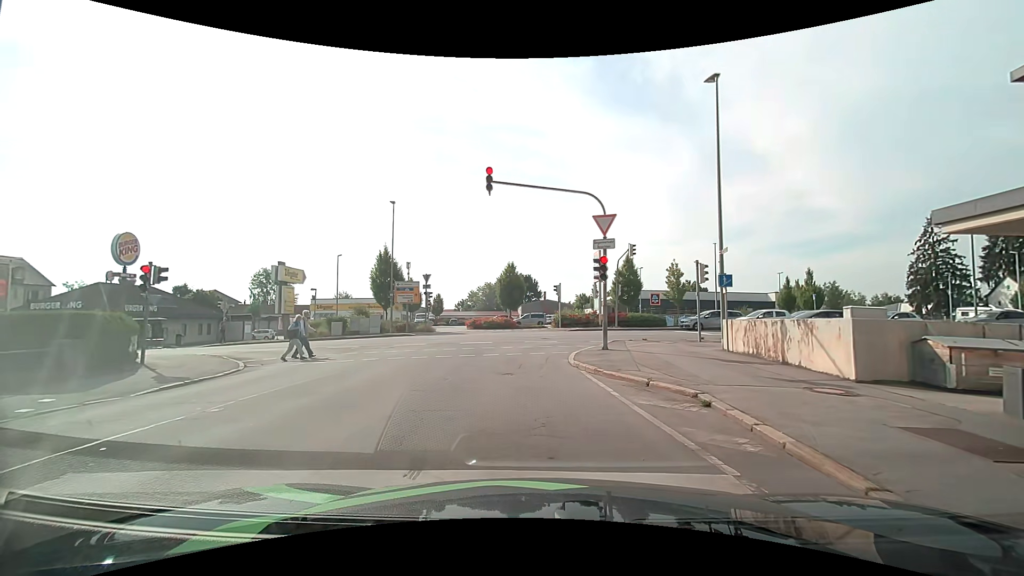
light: Day
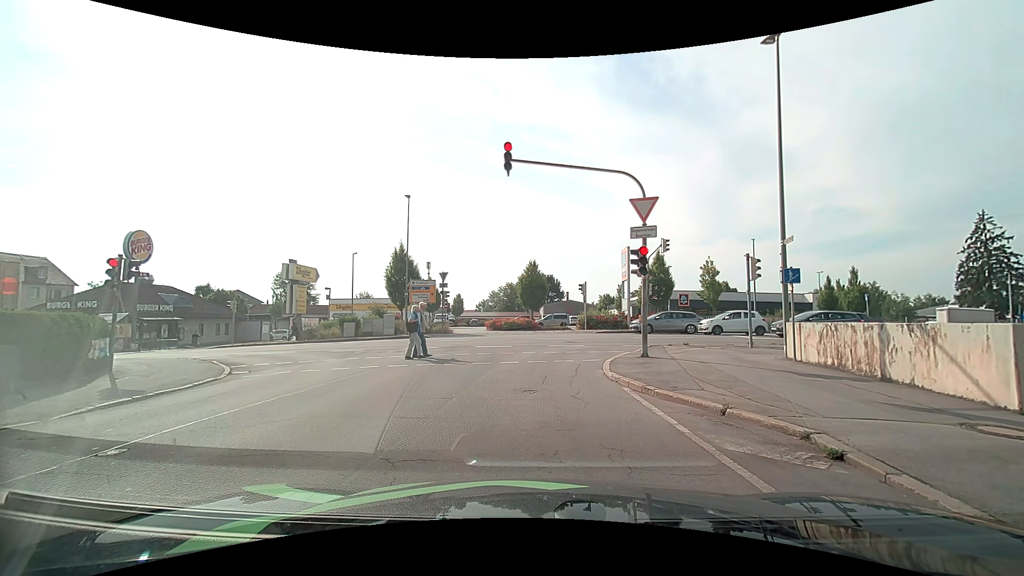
(0.0, +2.3) m; -1°
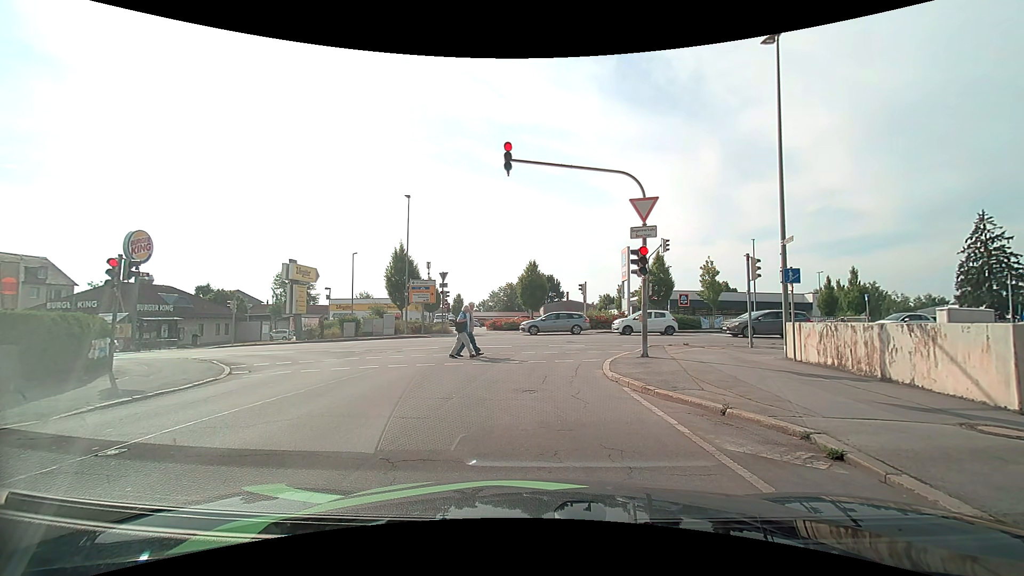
(0.0, 0.0) m; 0°
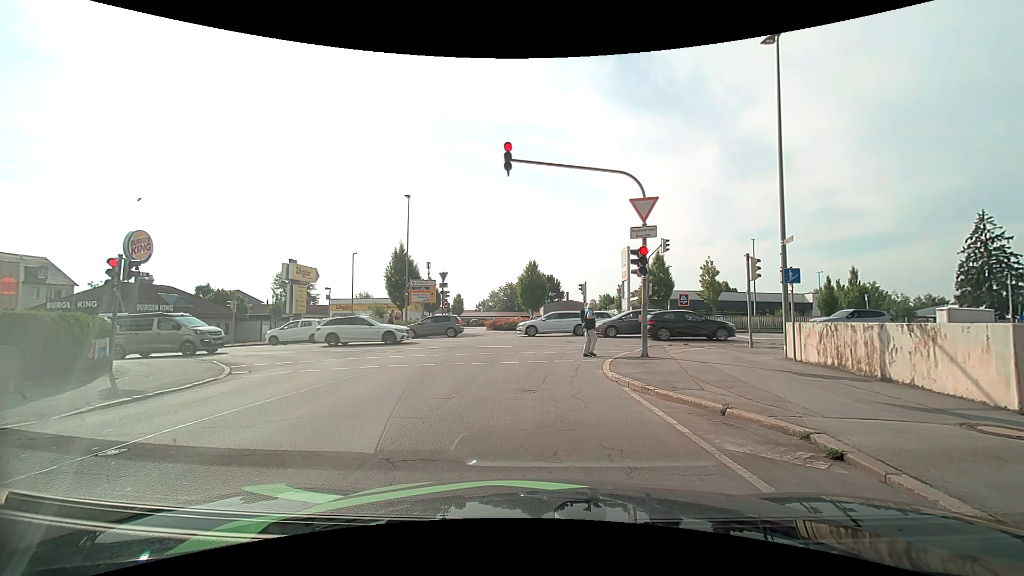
(0.0, 0.0) m; 0°
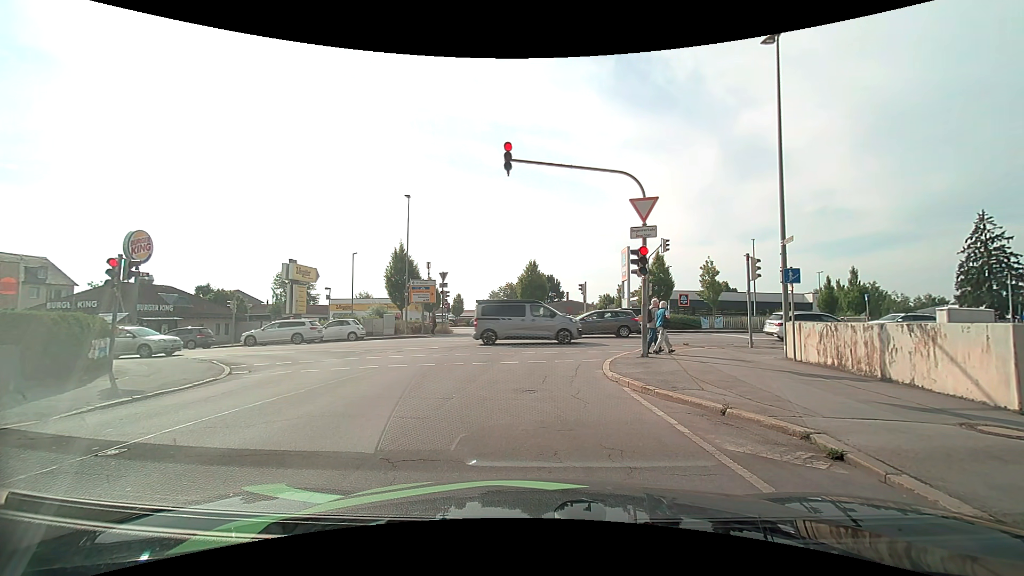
(0.0, 0.0) m; 0°
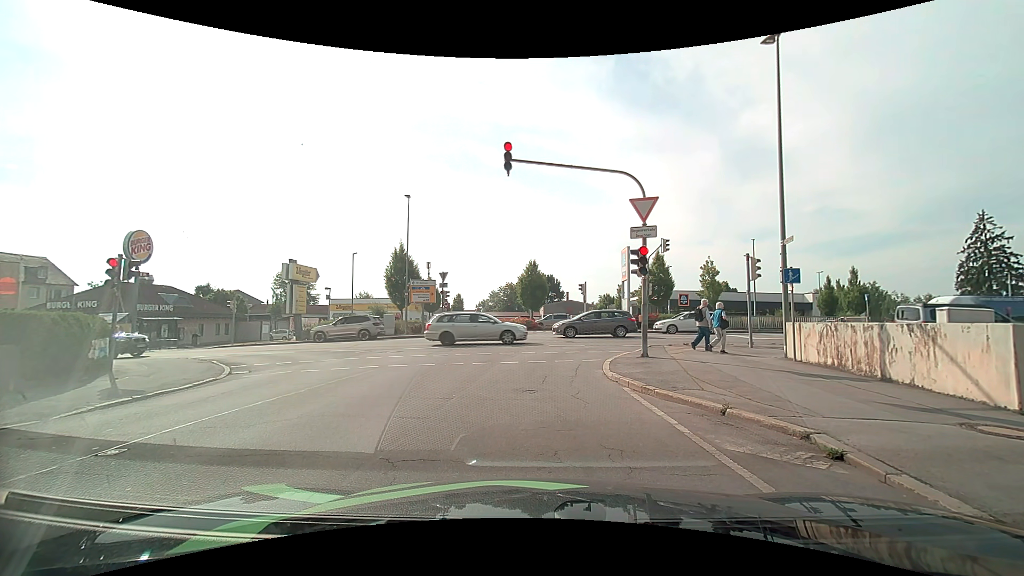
(0.0, 0.0) m; 0°
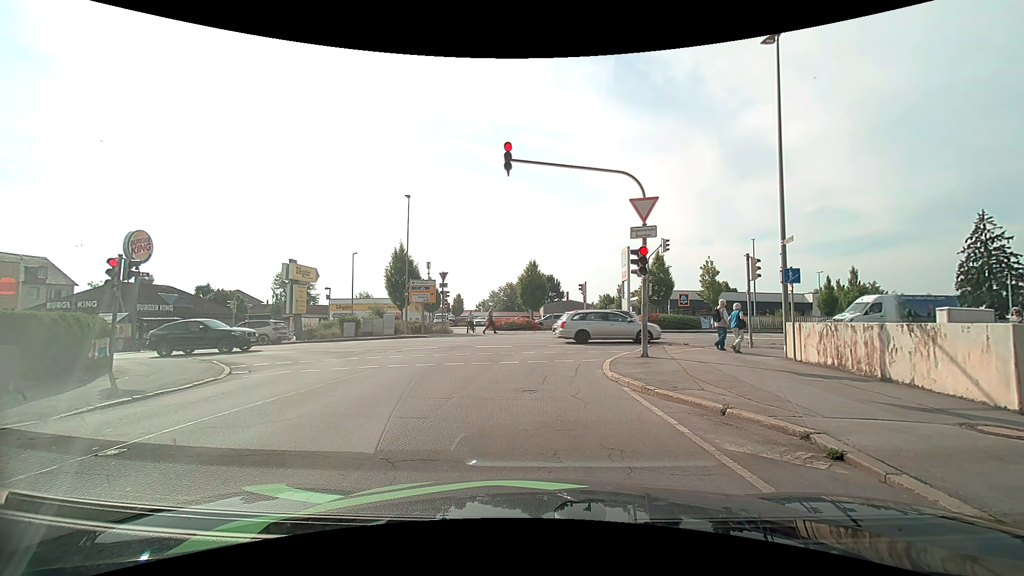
(0.0, 0.0) m; 0°
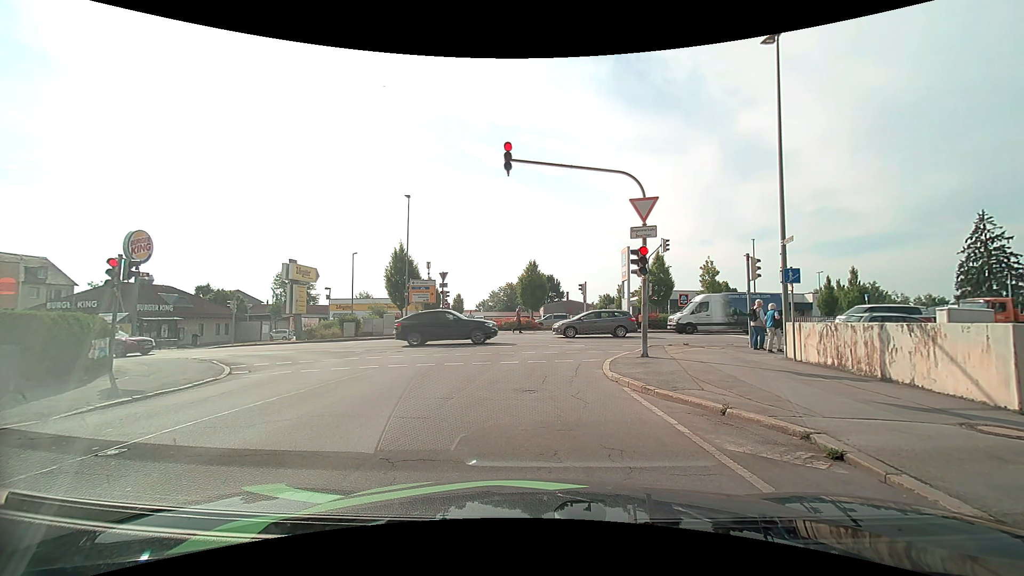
(0.0, 0.0) m; 0°
(0, +10) (+1, +20) (+8, +26) (+18, +27) (+28, +27) (+38, +27) (+48, +27) (+58, +27) (+68, +26) (+78, +26) m
